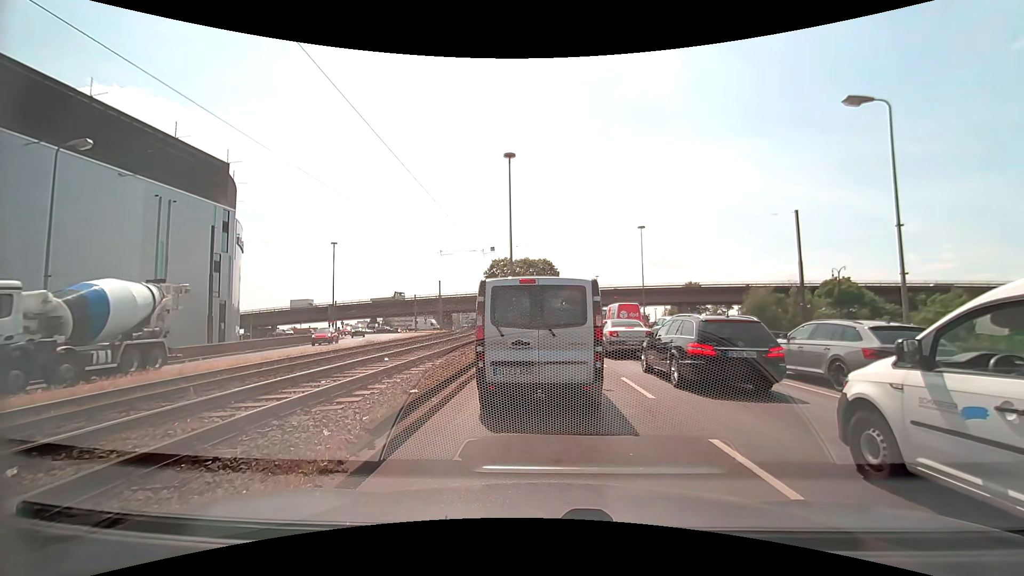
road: primary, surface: asphalt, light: Day
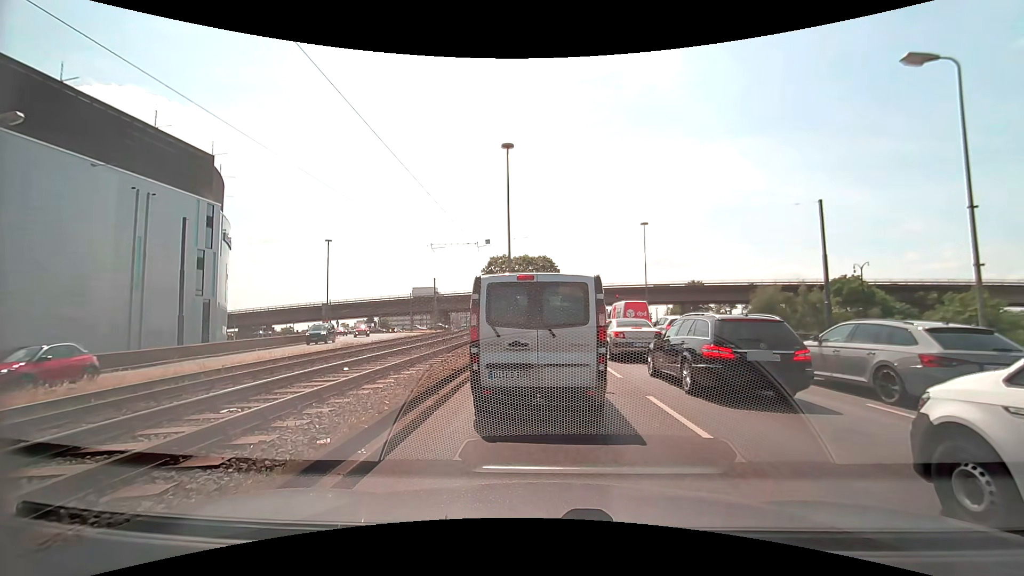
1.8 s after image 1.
(0.0, +2.9) m; 0°
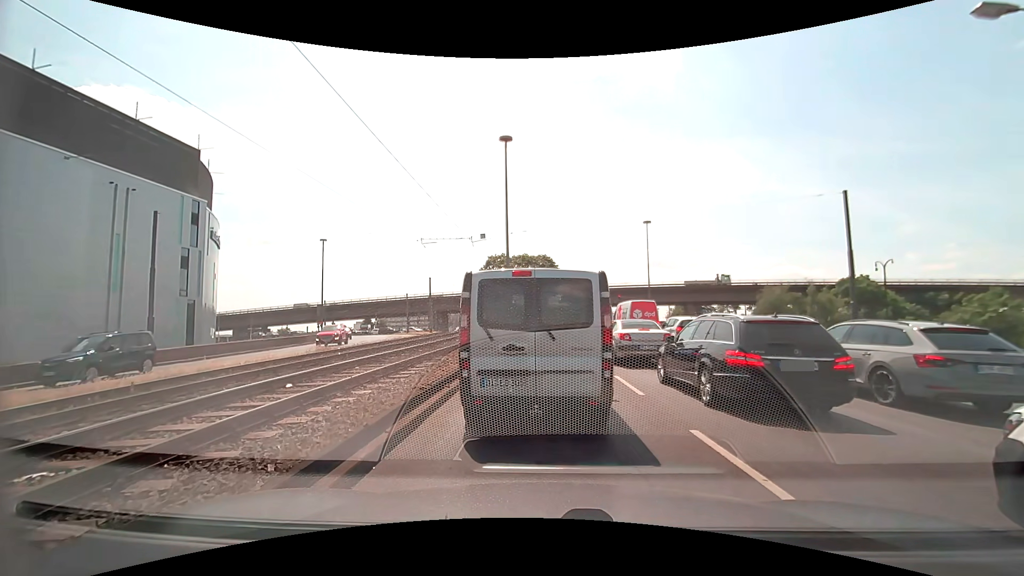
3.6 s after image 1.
(0.0, +2.6) m; +1°
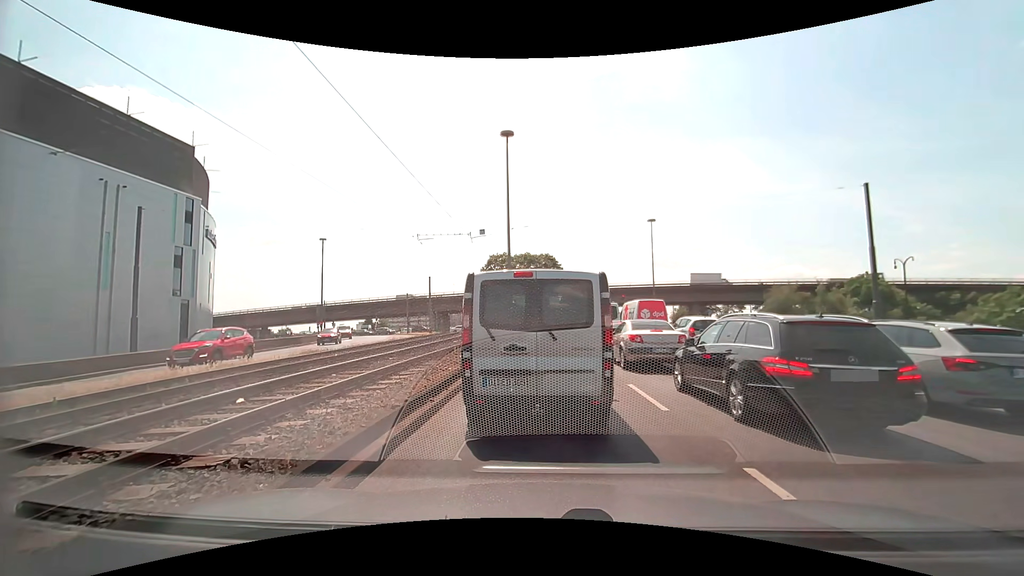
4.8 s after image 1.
(0.0, +1.5) m; 0°
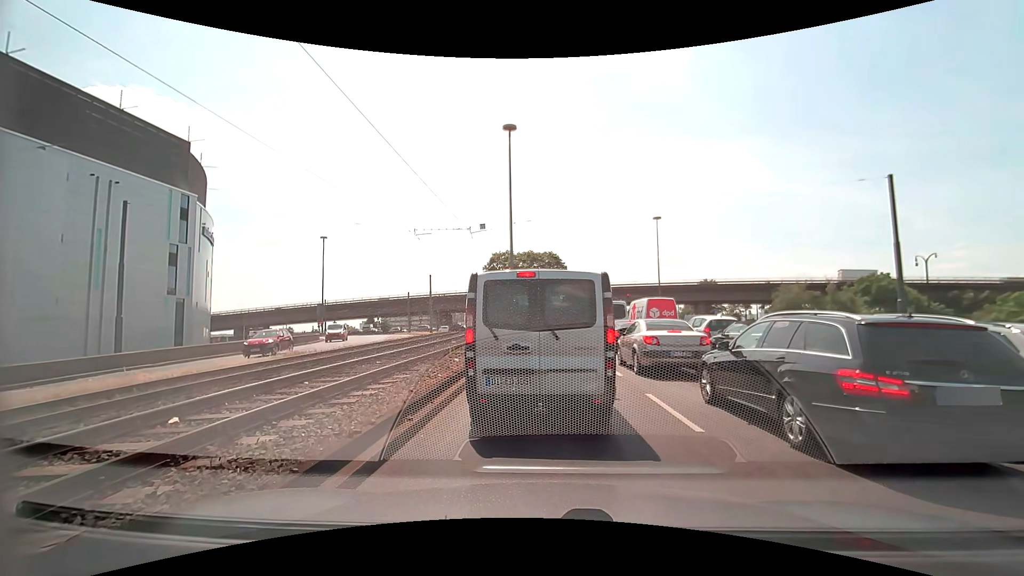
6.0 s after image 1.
(0.0, +1.4) m; 0°
